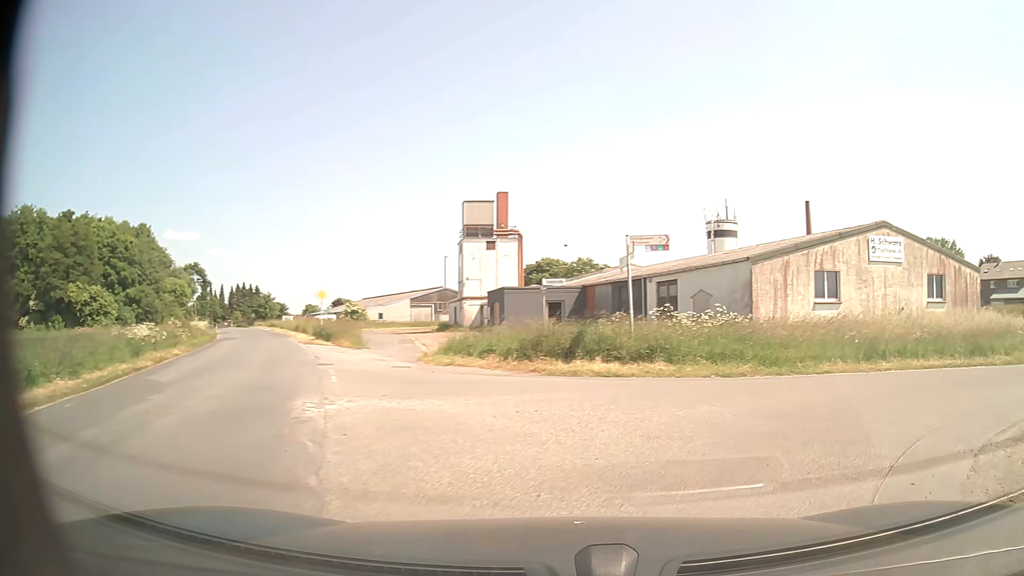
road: unclassified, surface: asphalt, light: Day
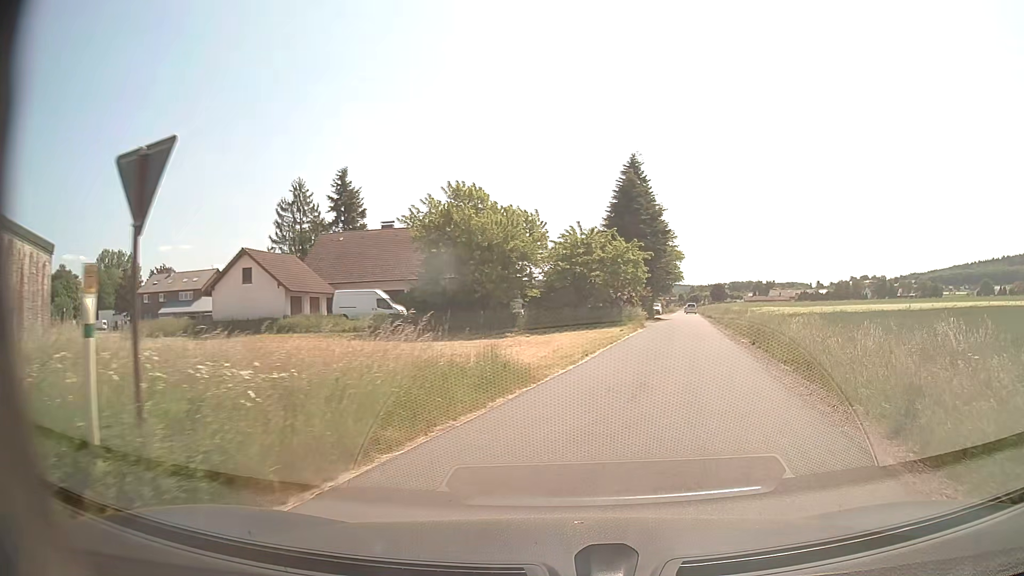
(+10.5, +12.8) m; +70°
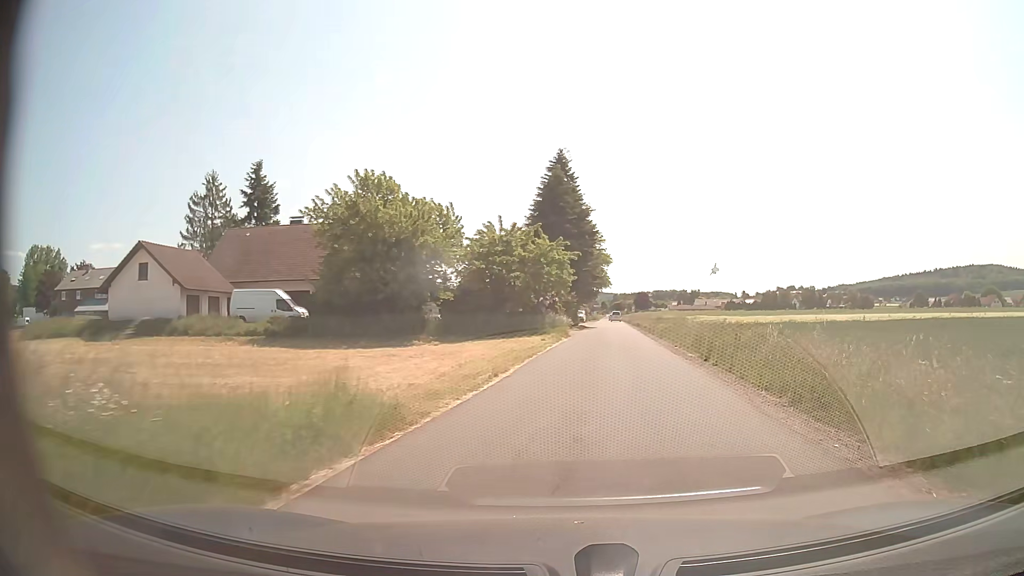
(+0.3, +5.0) m; +7°
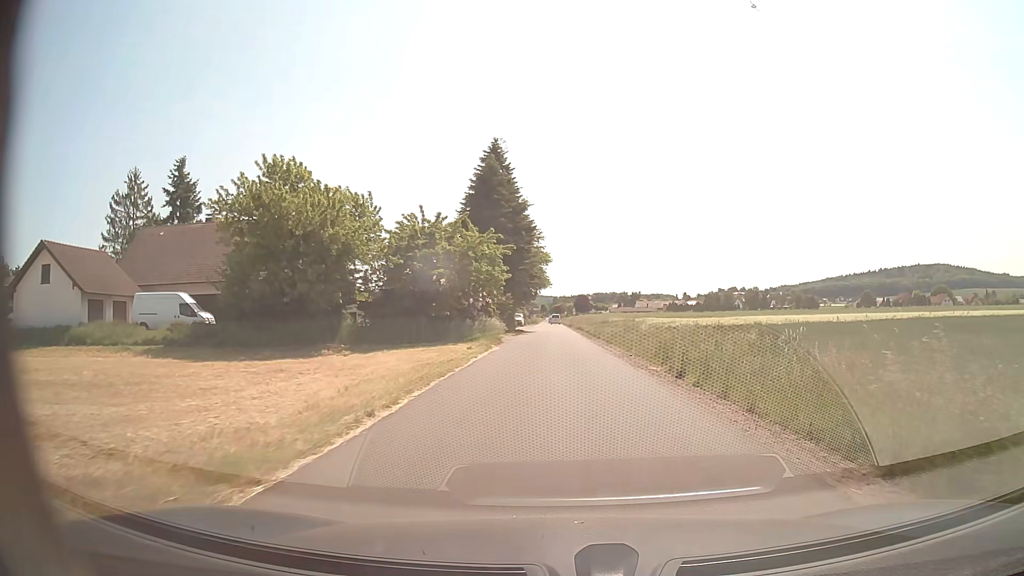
(+0.3, +5.6) m; +6°
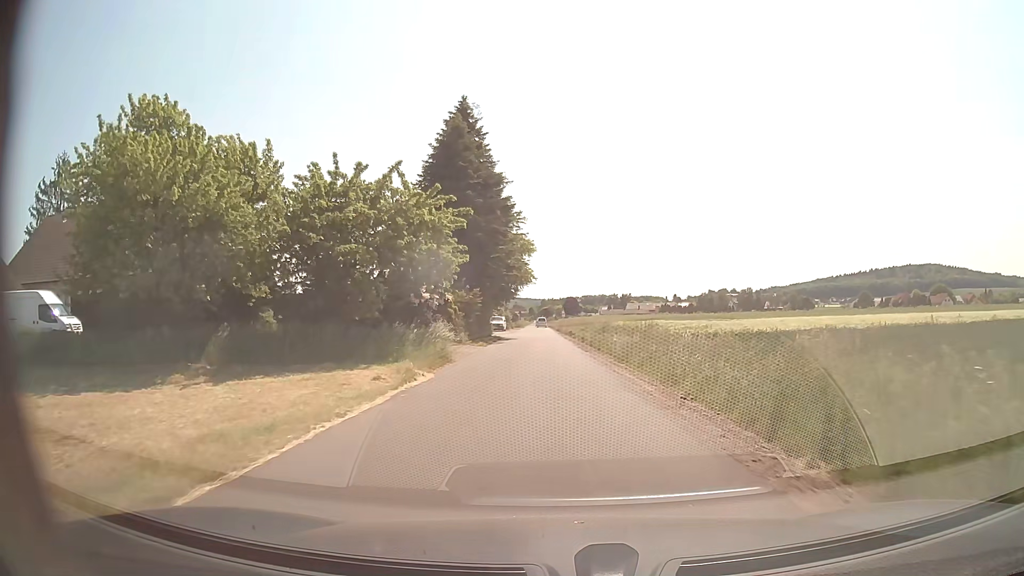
(+0.3, +12.8) m; +2°
